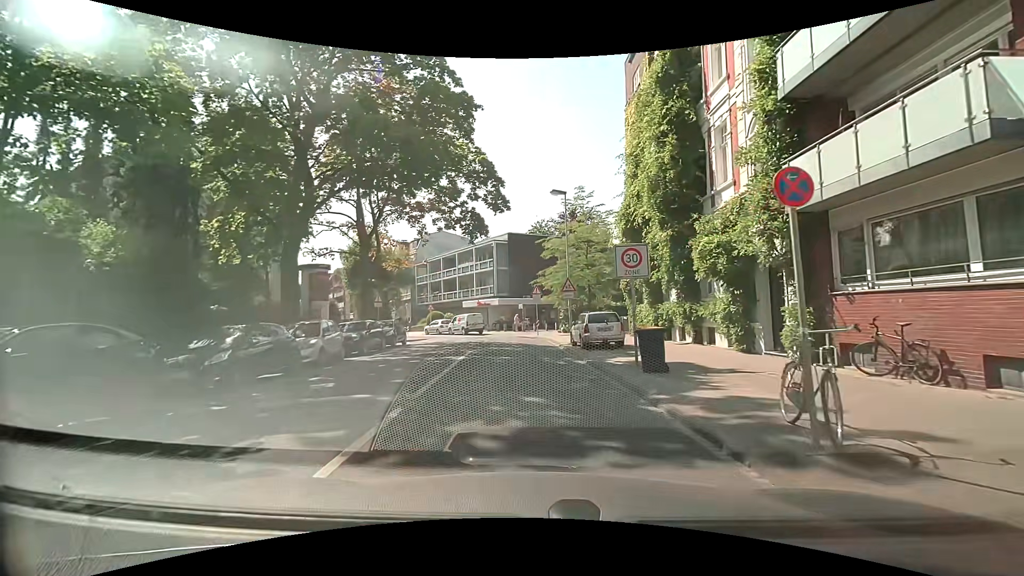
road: residential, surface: asphalt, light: Day
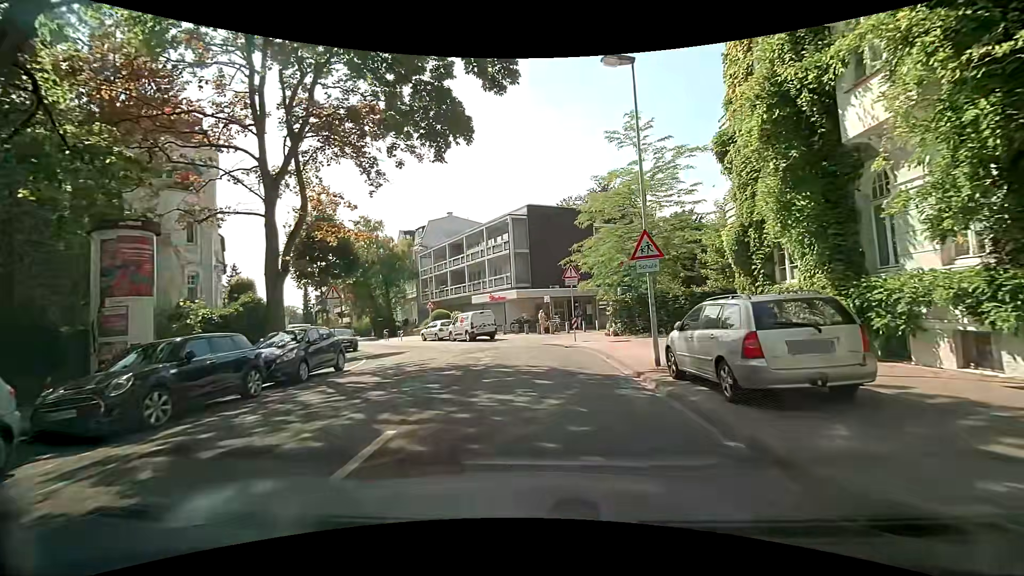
(0.0, +12.9) m; -4°
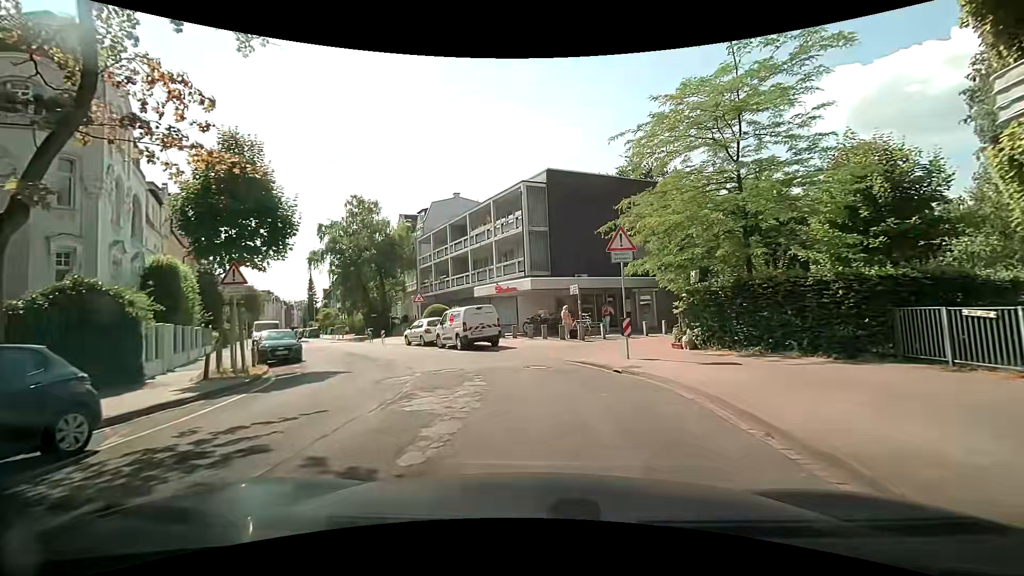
(+0.2, +9.8) m; +1°
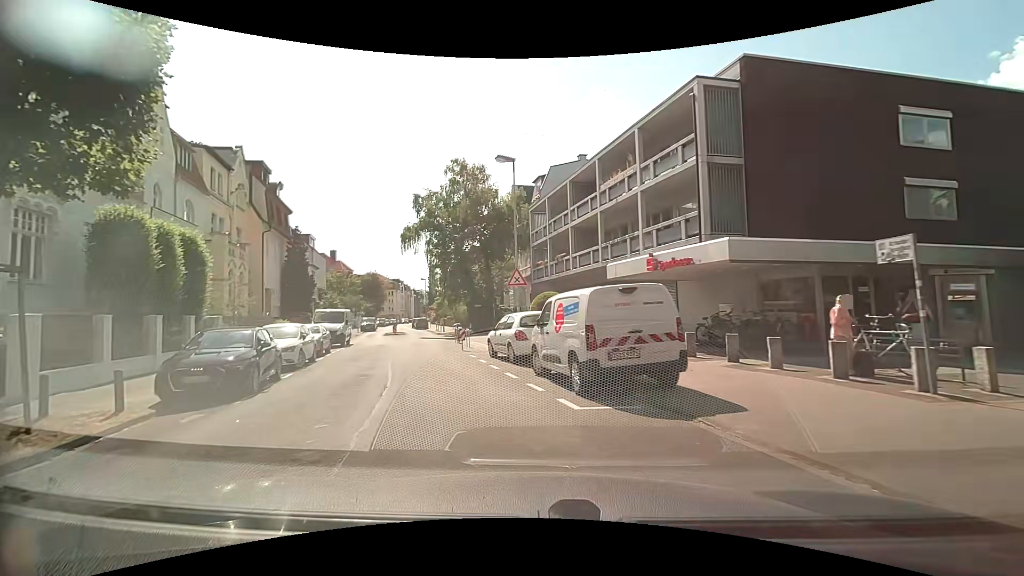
(-1.2, +12.8) m; -13°
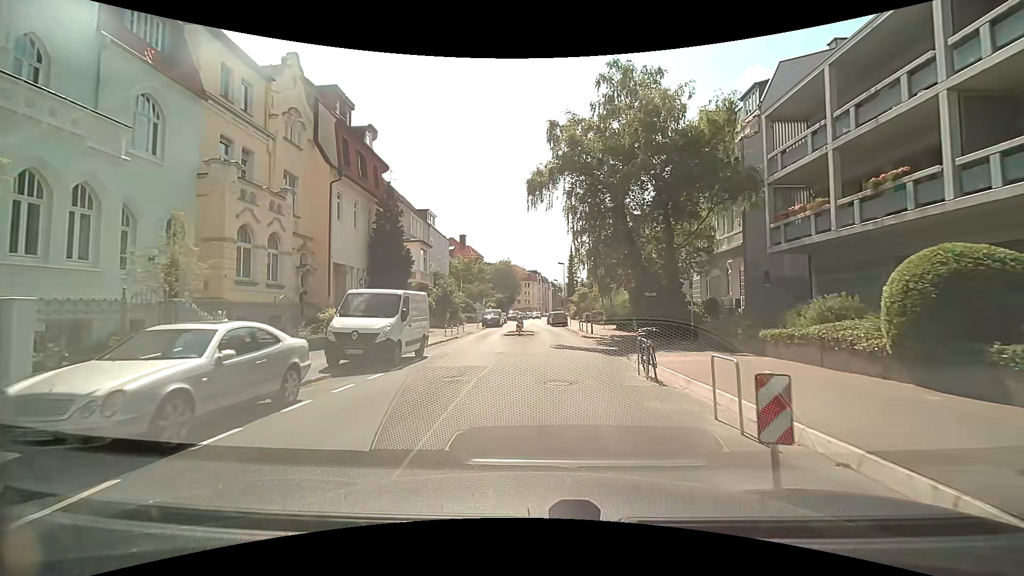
(-3.6, +16.8) m; -18°
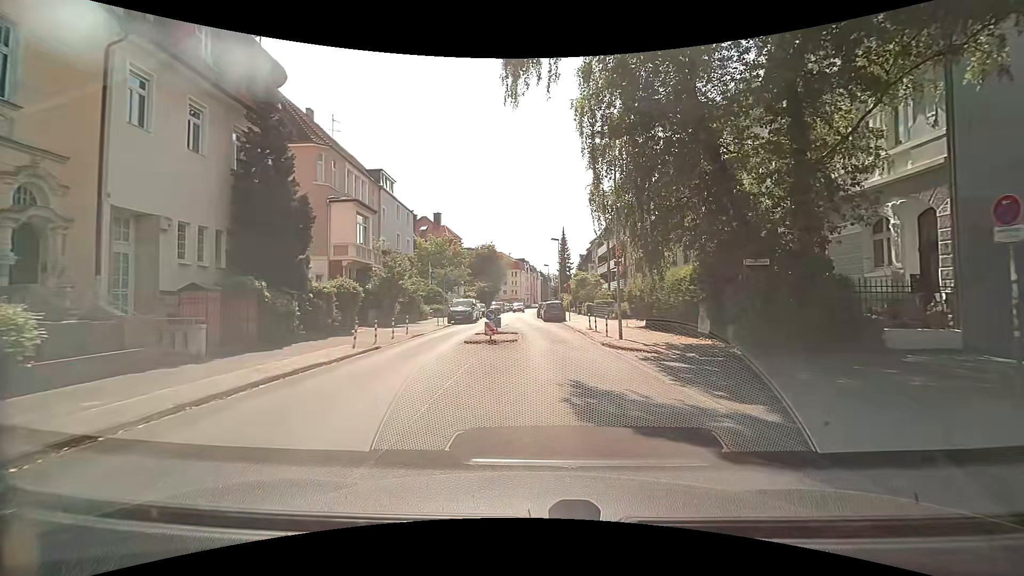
(+0.2, +14.6) m; +2°
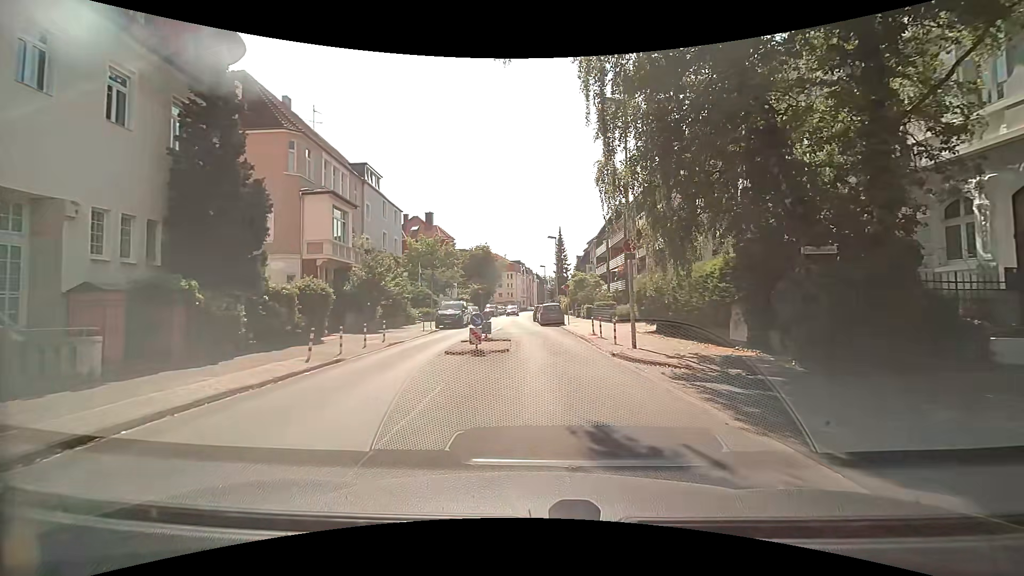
(0.0, +3.2) m; 0°
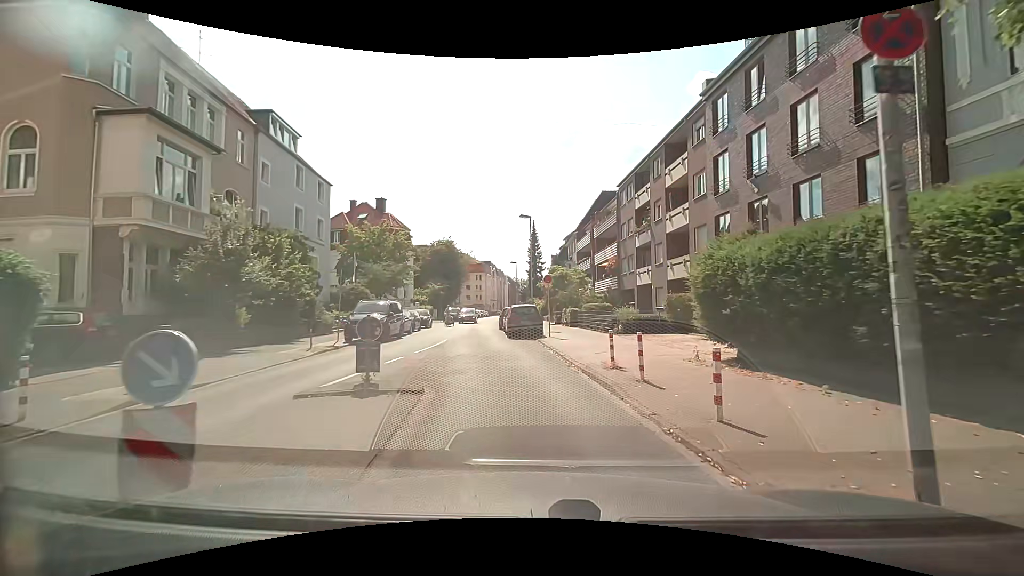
(+0.3, +12.1) m; +3°
